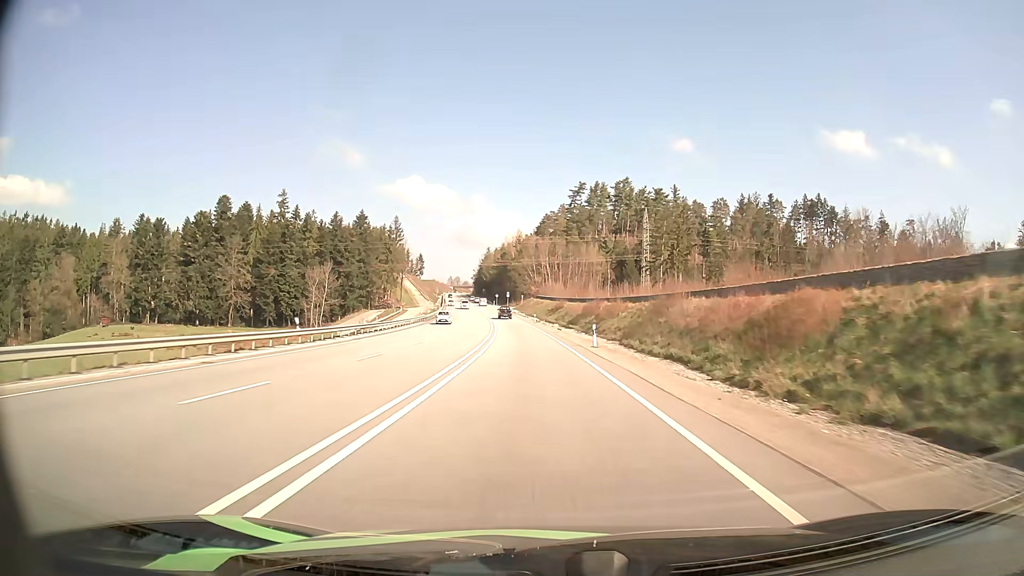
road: primary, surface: asphalt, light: Day
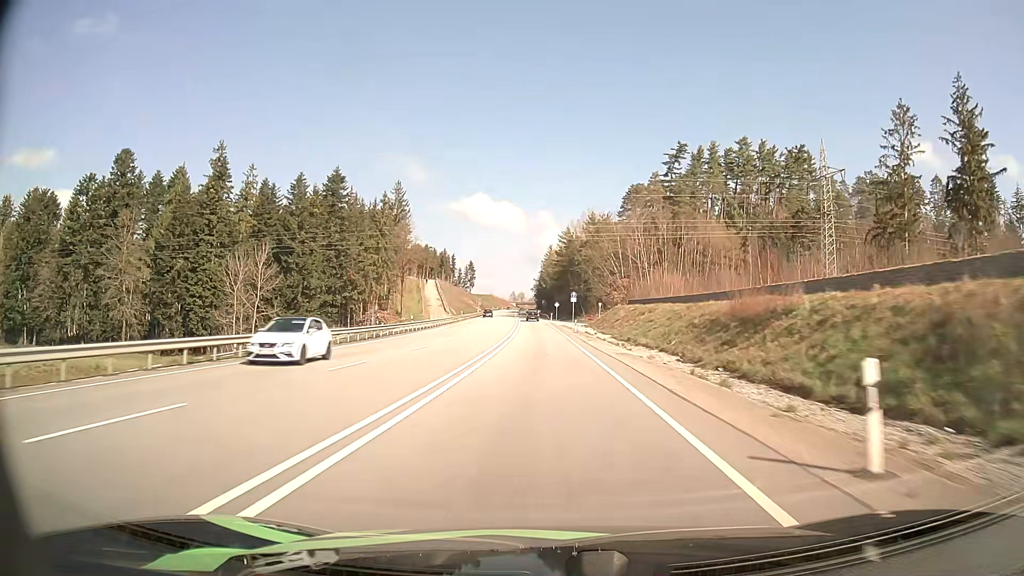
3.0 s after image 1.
(-3.9, +76.4) m; -6°
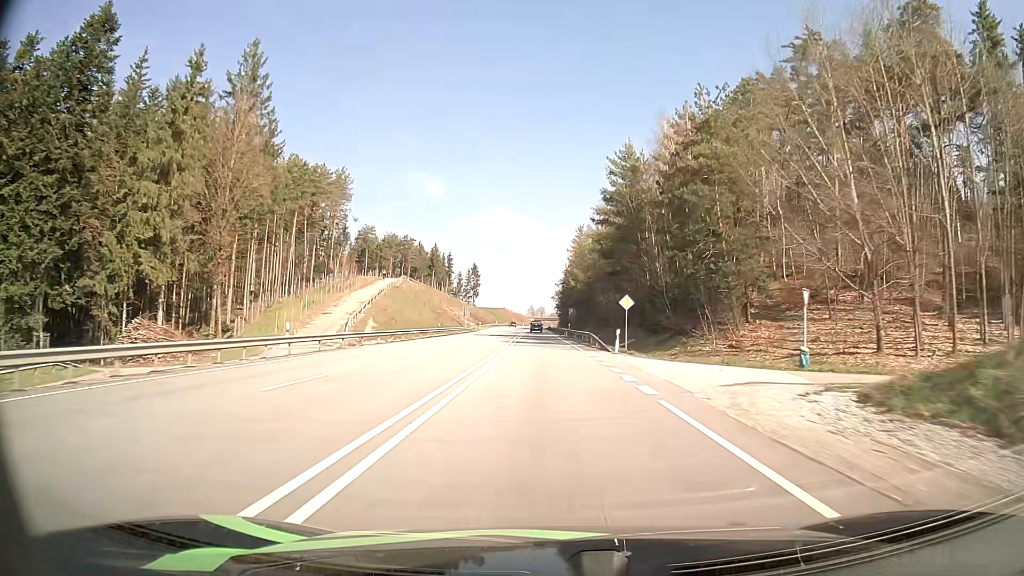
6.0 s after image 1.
(-1.8, +76.9) m; -2°
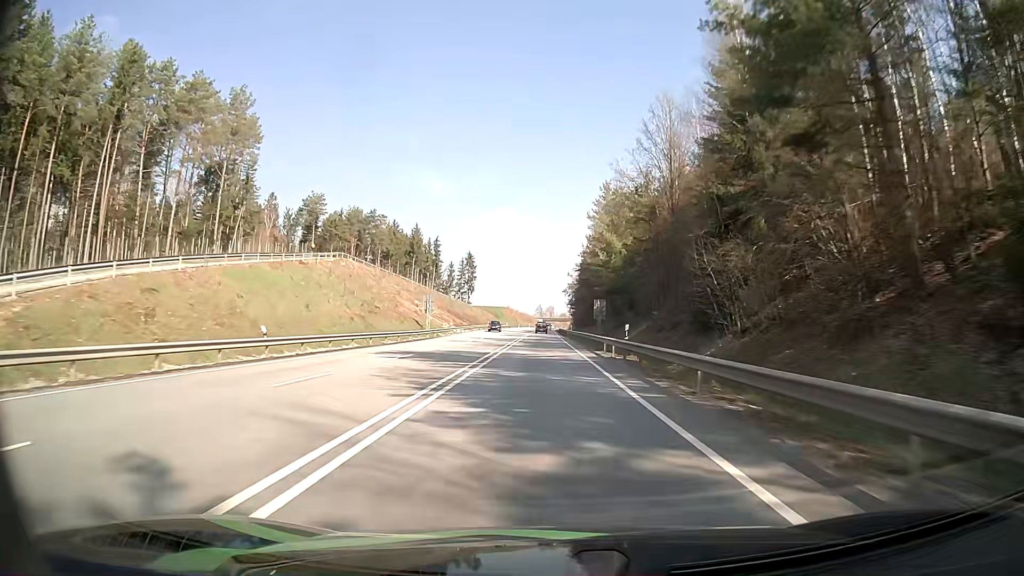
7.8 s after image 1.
(-0.4, +46.8) m; -1°
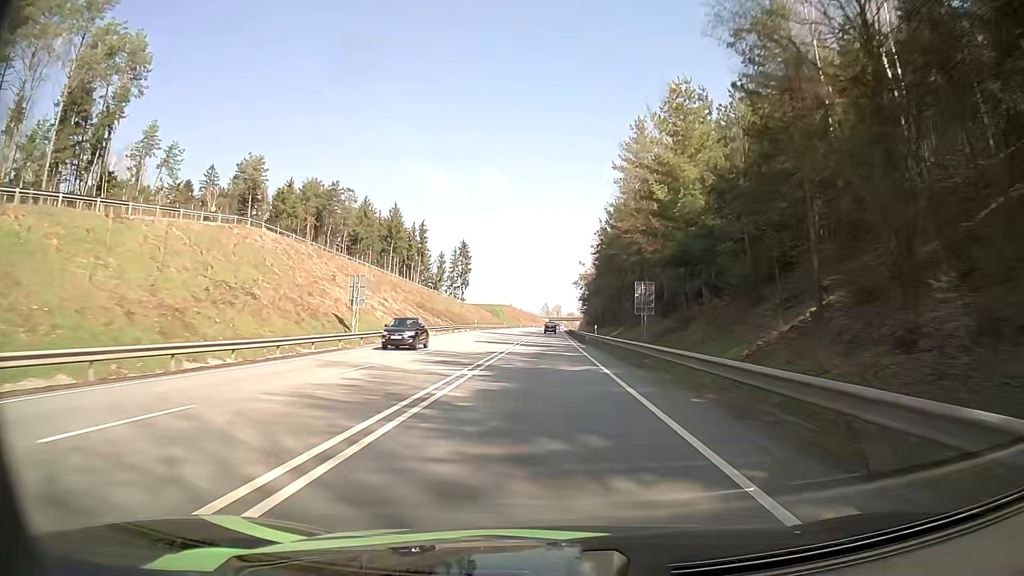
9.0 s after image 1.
(0.0, +31.7) m; 0°
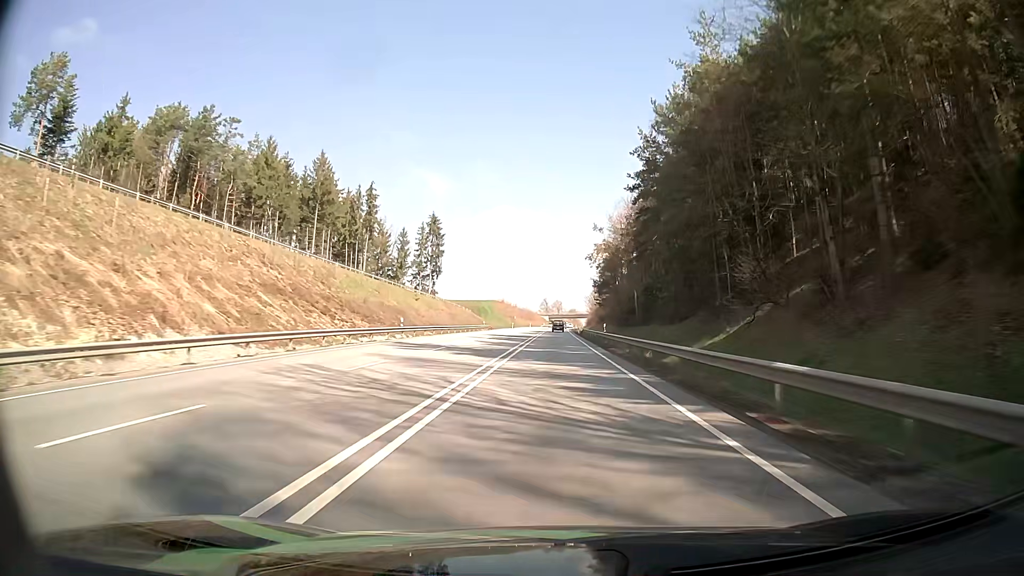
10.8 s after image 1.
(0.0, +48.2) m; 0°
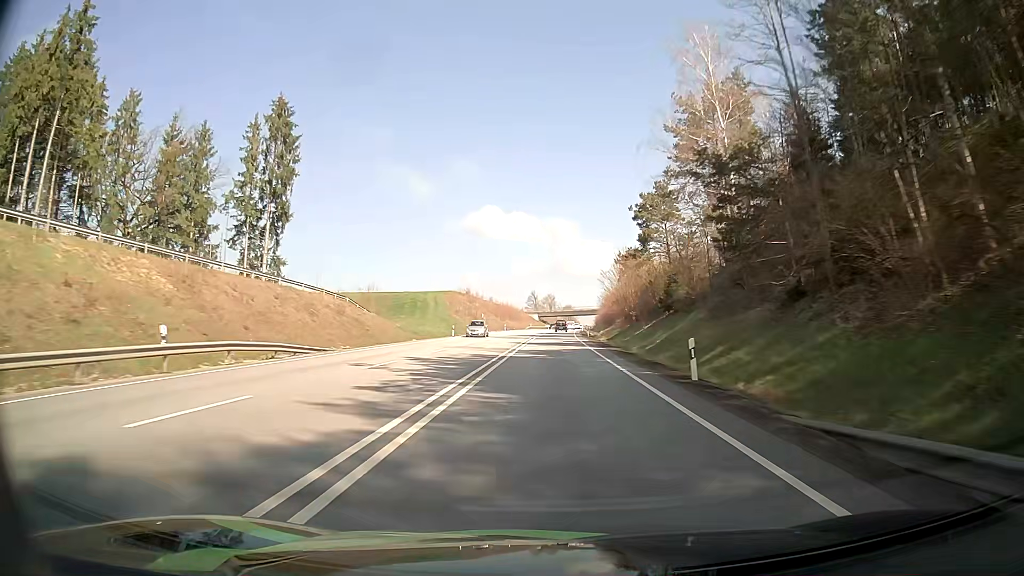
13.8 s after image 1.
(+0.9, +81.5) m; +1°
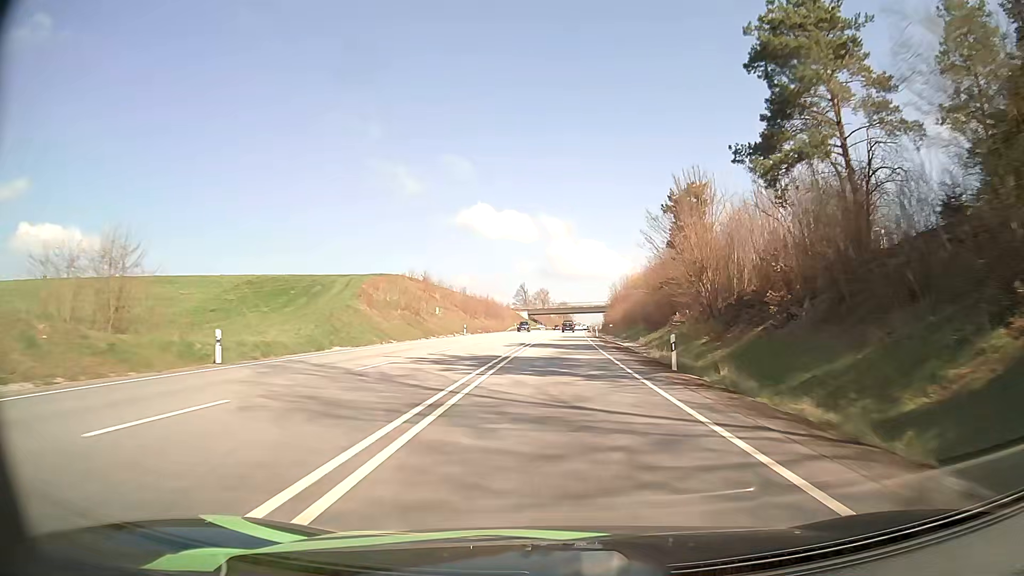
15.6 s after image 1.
(+0.1, +48.6) m; 0°
(0, +10) (0, +20) (0, +30) (0, +40) (+1, +50) (+1, +60) (+1, +70) (+2, +80) (+3, +90) (+3, +100) m
